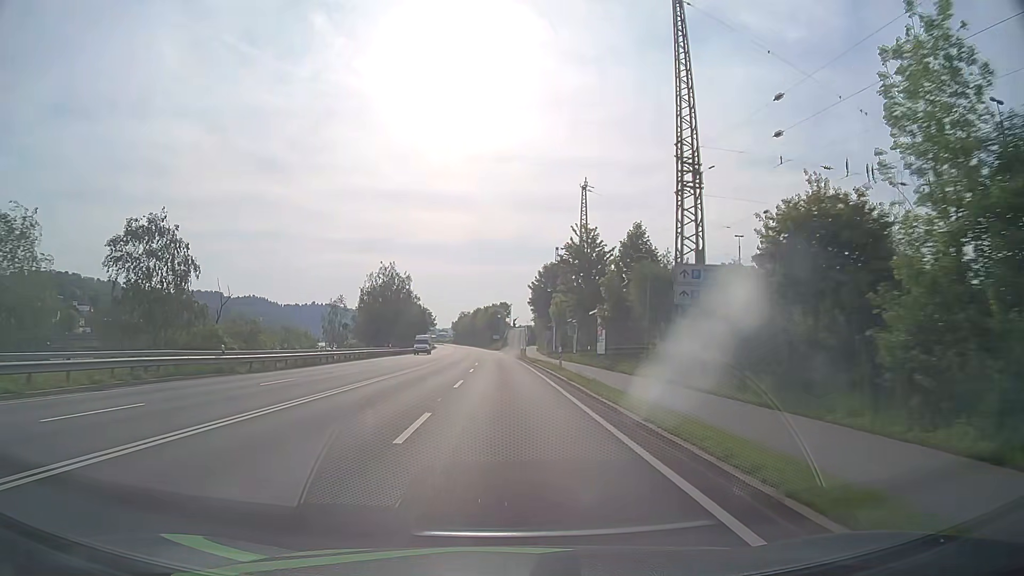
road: primary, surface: asphalt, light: Day
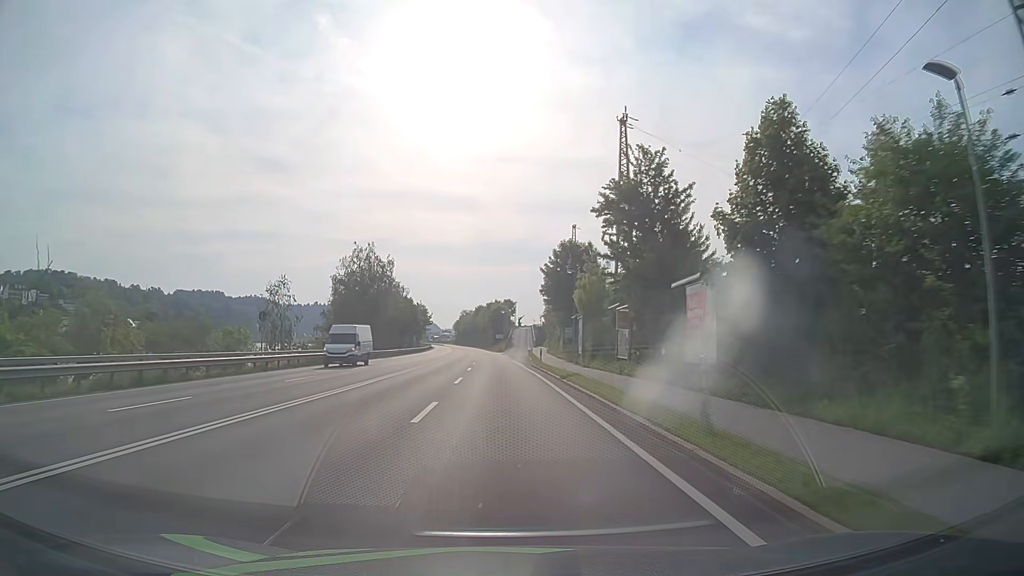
(-0.1, +21.6) m; 0°
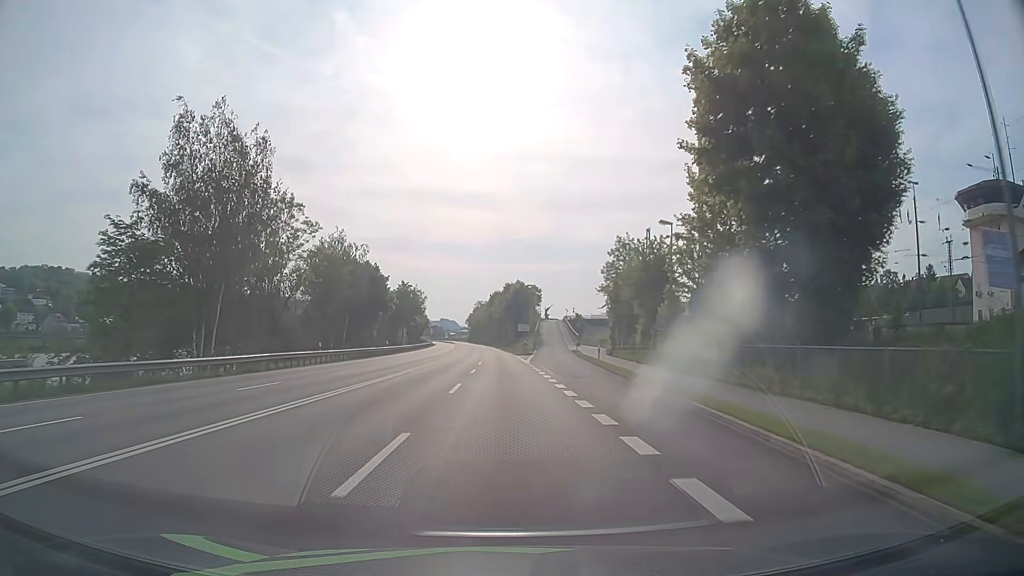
(-1.0, +54.1) m; -2°
(0, +10) (0, +20) (0, +30) (0, +40) (0, +50) (0, +60) (0, +70) (0, +80) (-1, +90) (-1, +100) m
